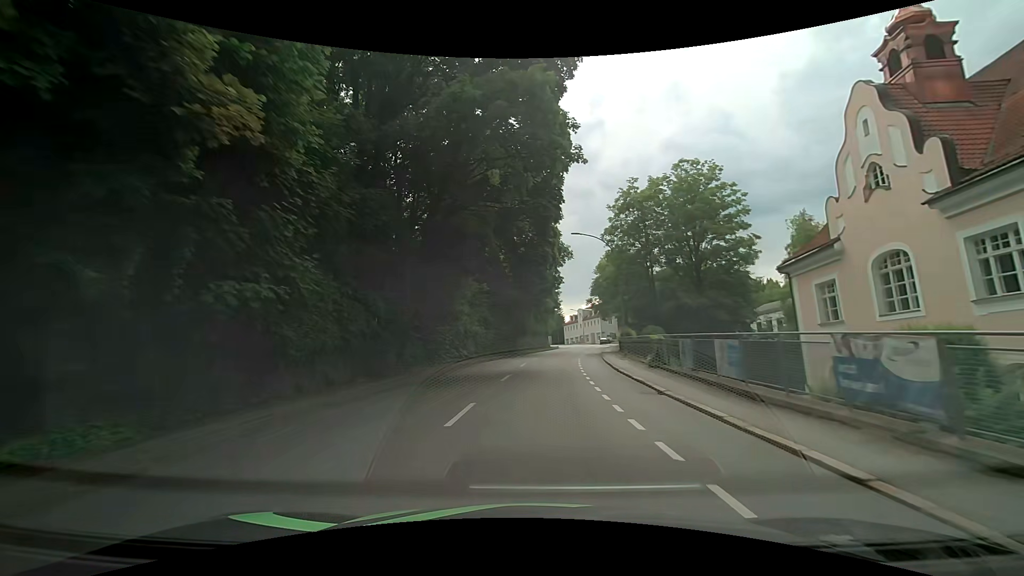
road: tertiary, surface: asphalt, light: Day
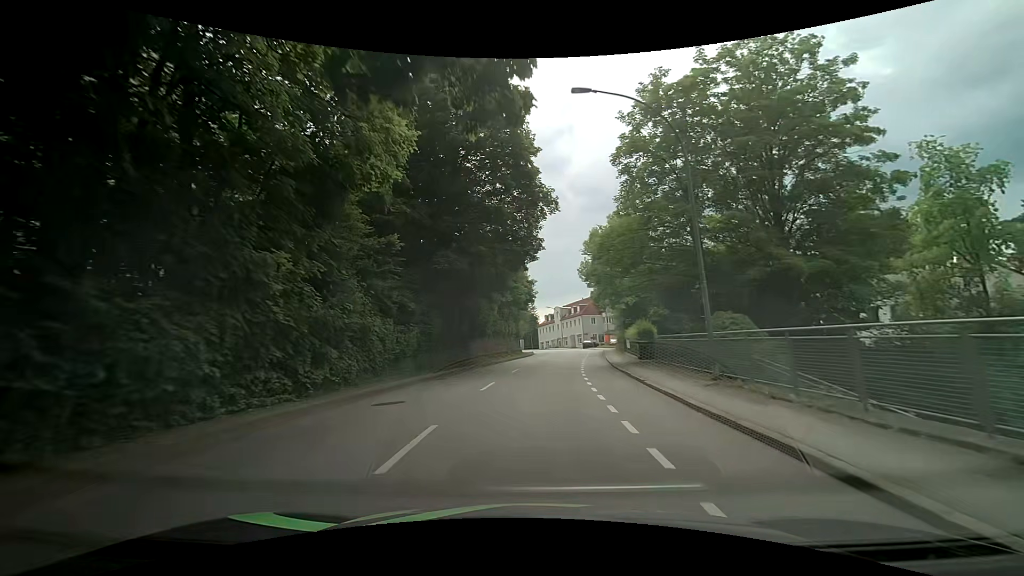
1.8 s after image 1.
(+0.6, +20.9) m; +3°
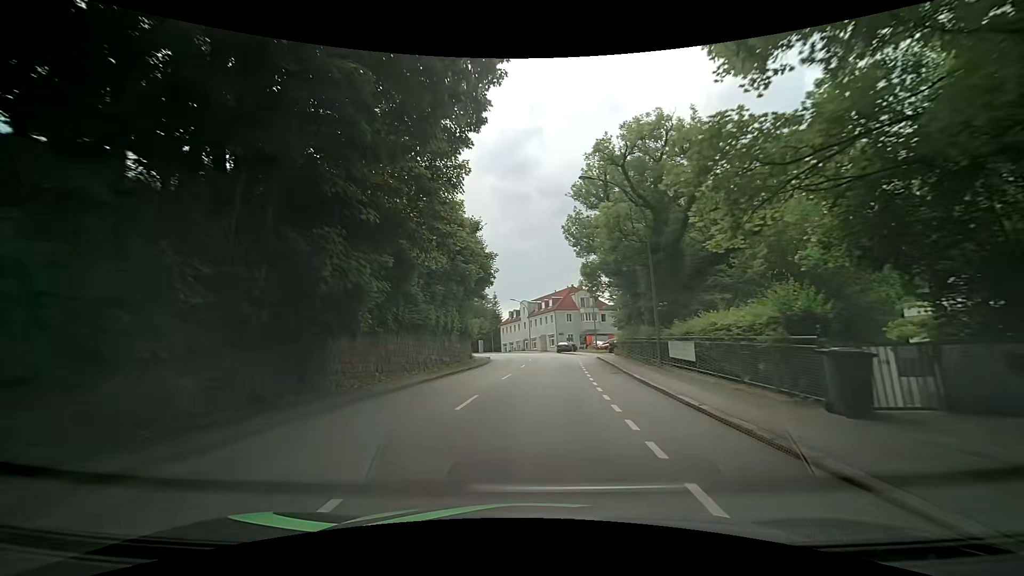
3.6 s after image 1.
(+0.5, +21.7) m; +4°
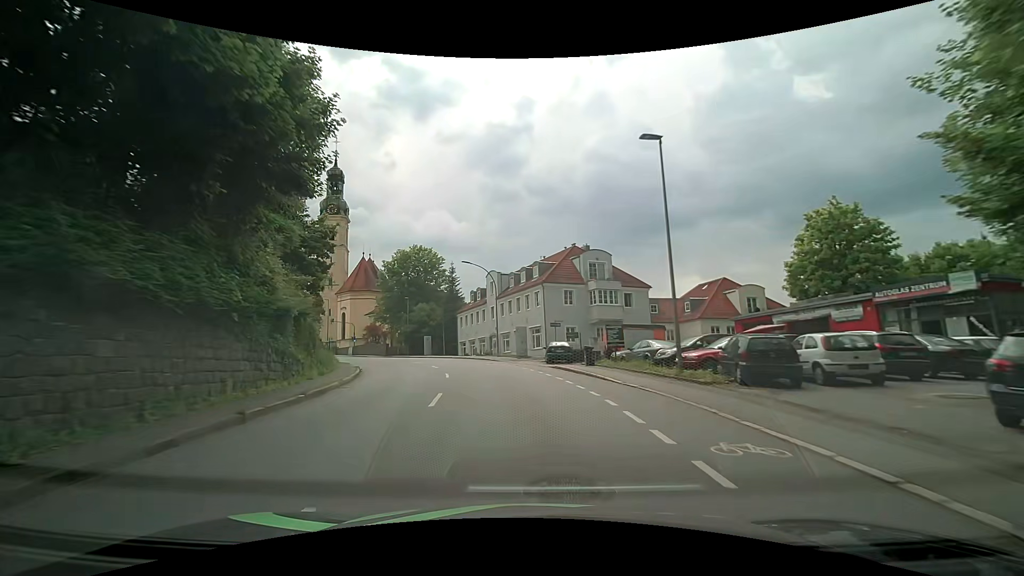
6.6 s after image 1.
(+1.6, +37.3) m; +1°
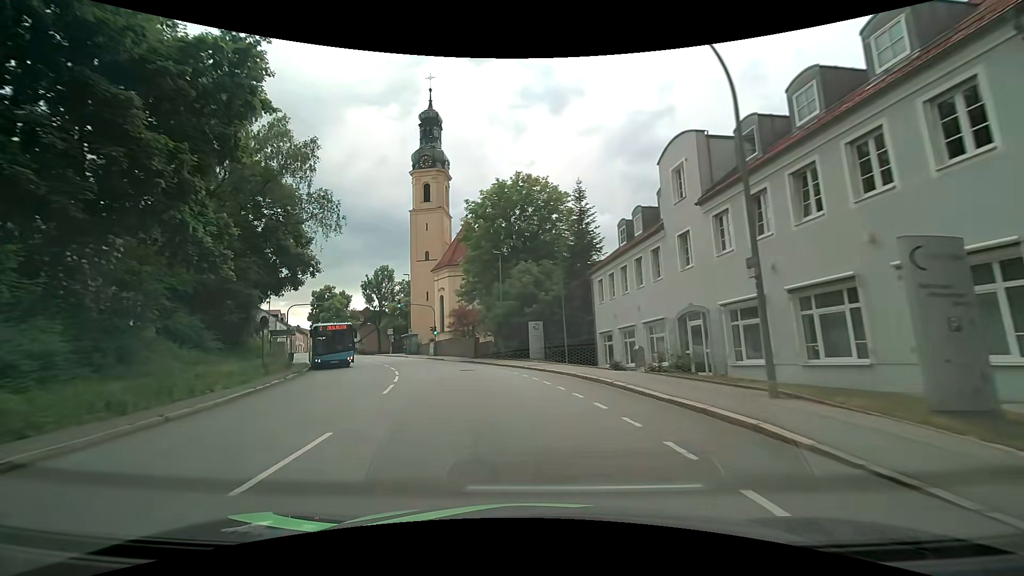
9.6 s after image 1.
(-3.8, +34.8) m; -16°
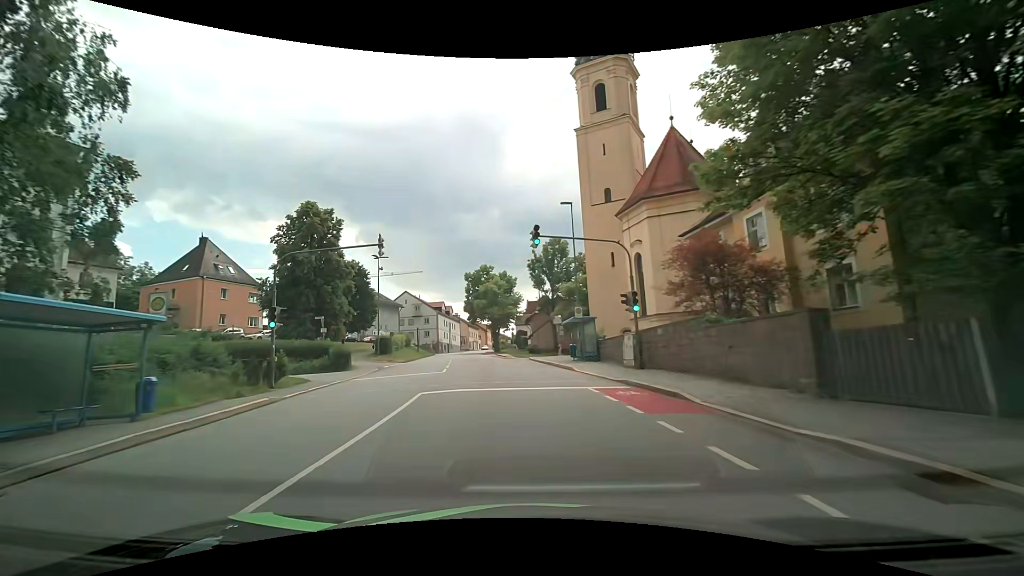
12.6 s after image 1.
(-6.2, +32.4) m; -21°
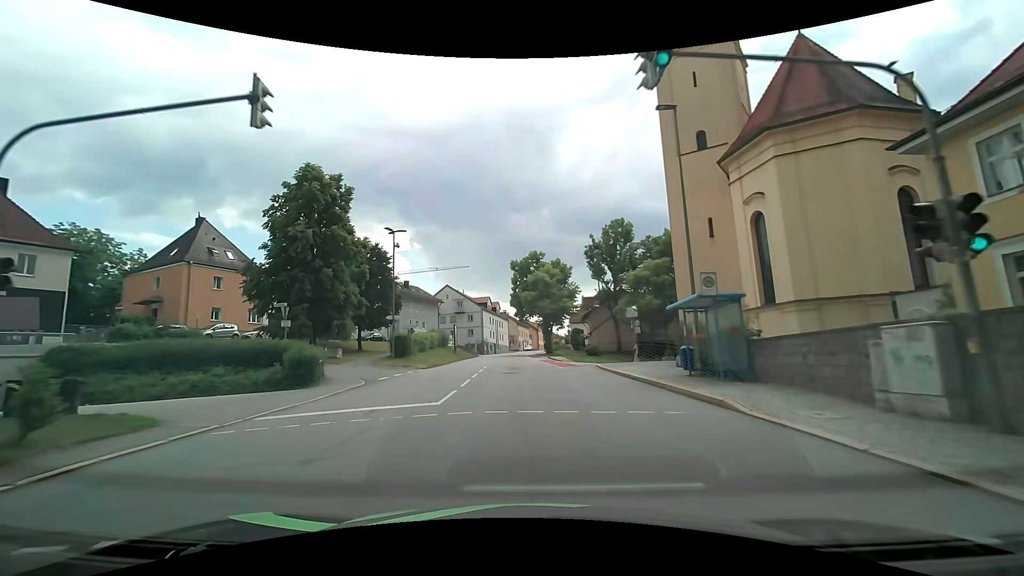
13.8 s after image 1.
(-0.9, +13.2) m; -6°
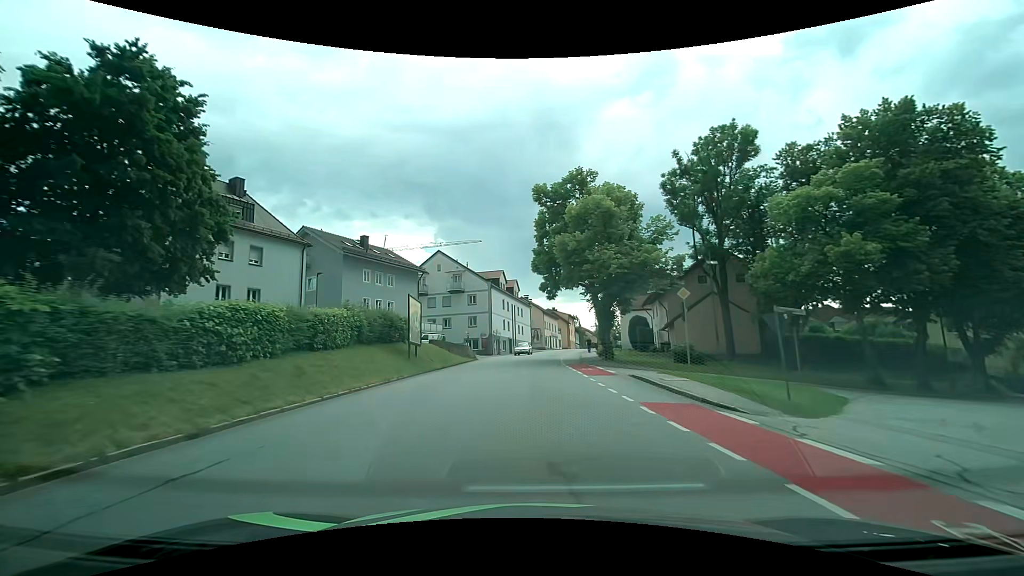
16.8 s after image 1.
(-1.5, +34.2) m; -3°
(0, +10) (0, +20) (0, +30) (+1, +40) (+2, +50) (+3, +60) (+4, +70) (+6, +80) (+7, +90) (+9, +99) m
